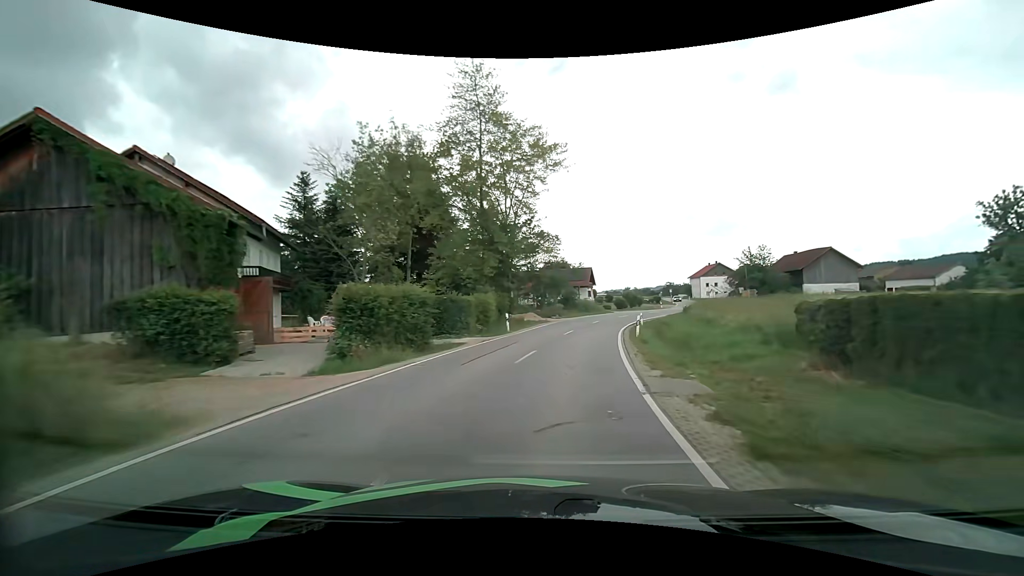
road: secondary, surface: asphalt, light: Day
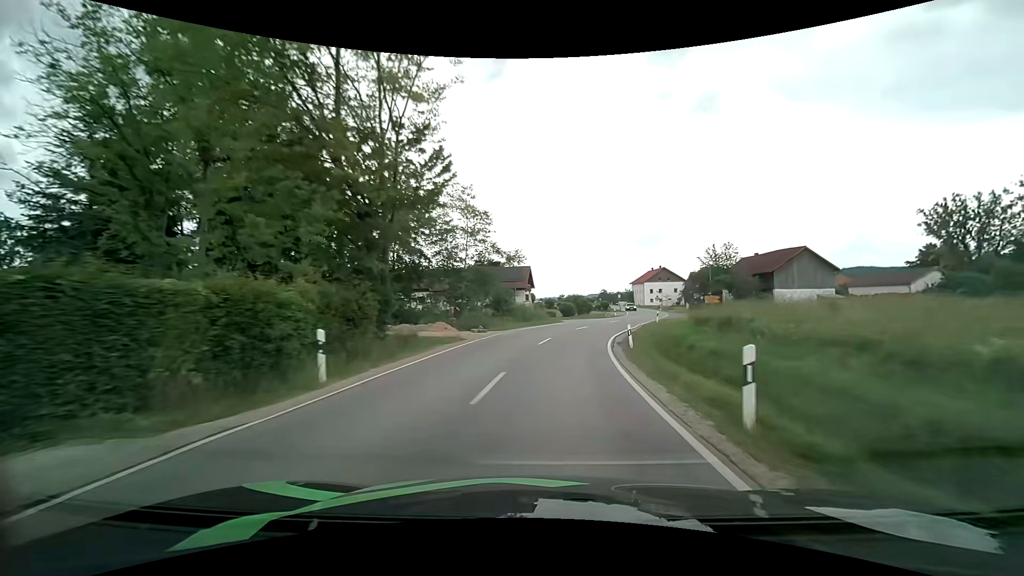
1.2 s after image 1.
(+1.0, +17.3) m; +7°
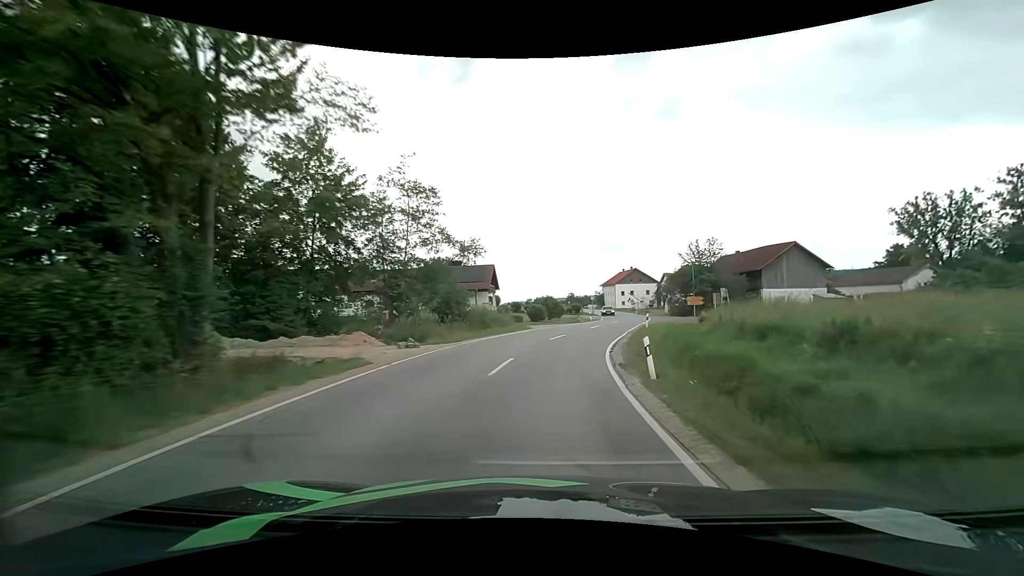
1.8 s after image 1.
(+0.3, +8.7) m; +4°
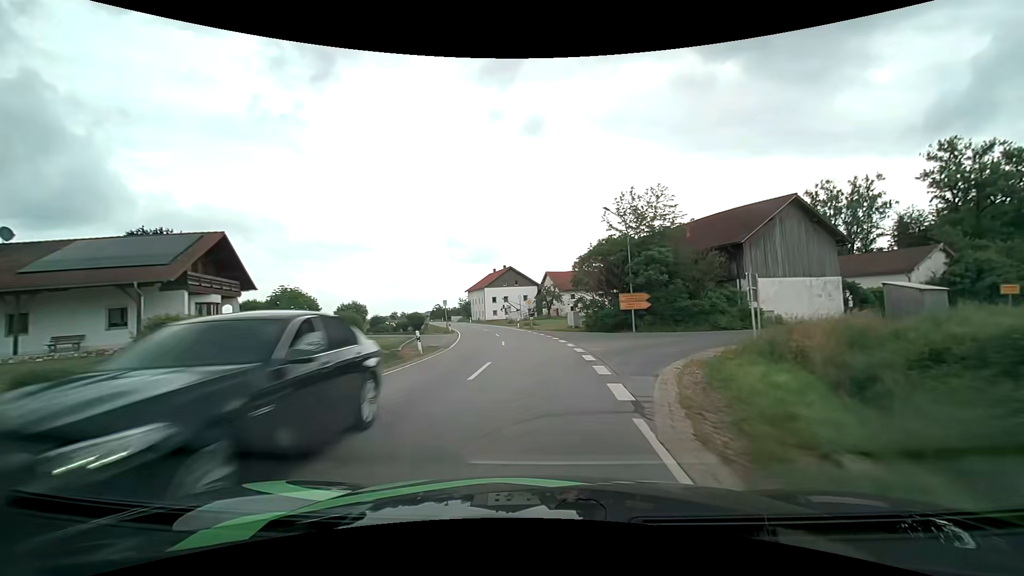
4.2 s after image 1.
(+4.9, +34.7) m; +15°
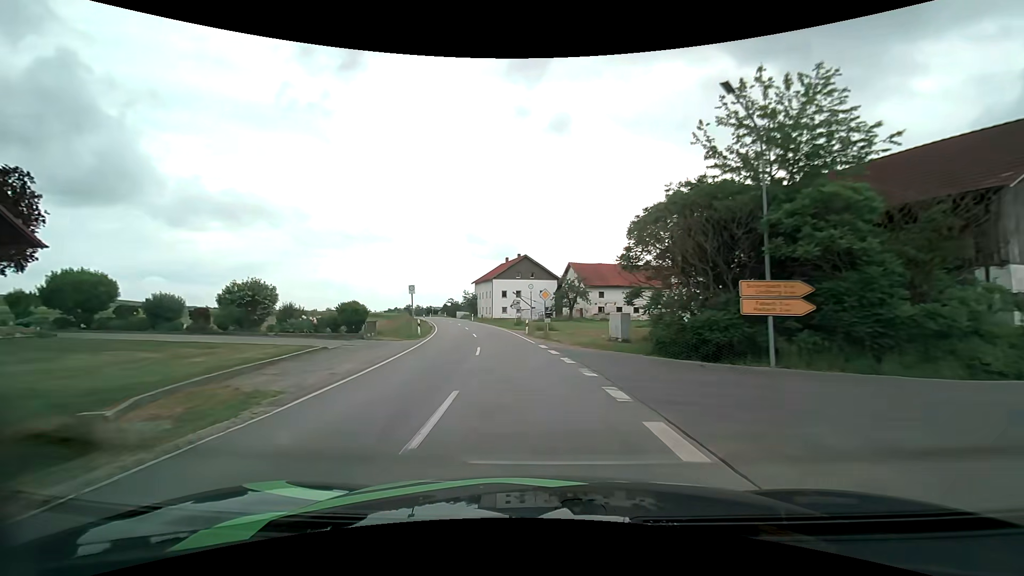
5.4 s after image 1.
(0.0, +17.9) m; -1°
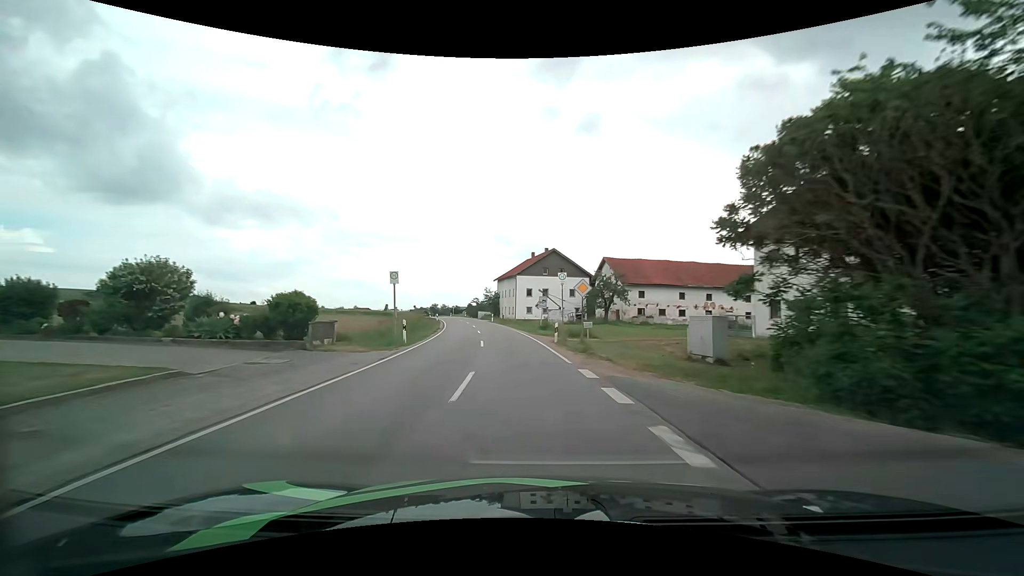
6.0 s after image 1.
(-0.3, +9.1) m; -3°
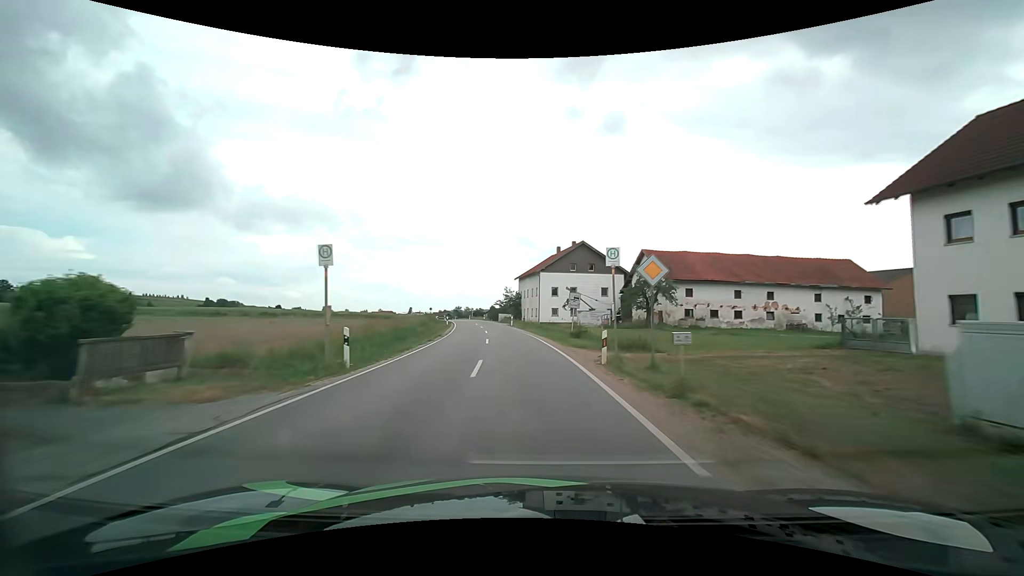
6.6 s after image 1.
(-0.2, +9.3) m; -3°
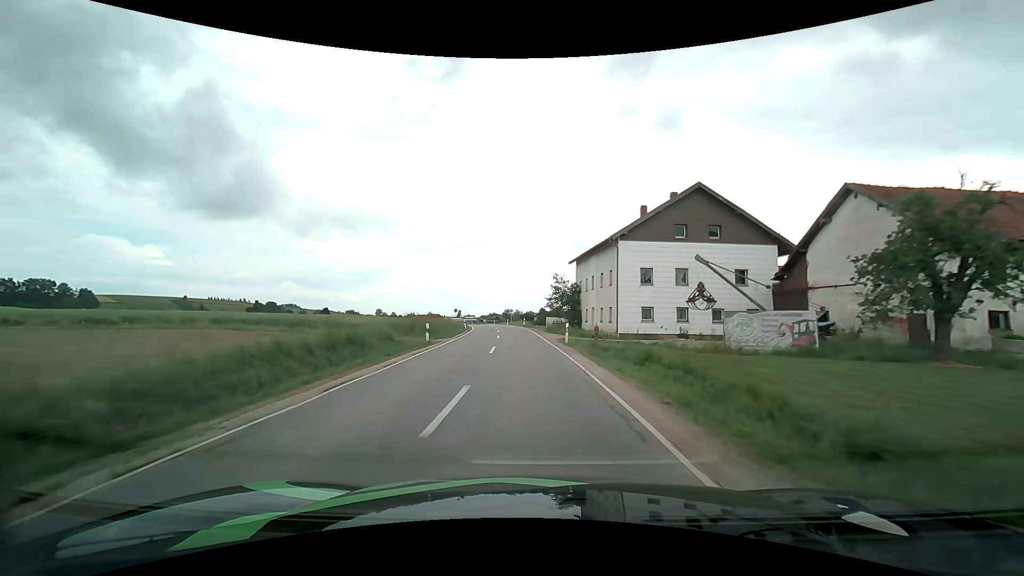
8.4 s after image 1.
(-1.6, +29.0) m; -6°
(0, +10) (0, +20) (-1, +30) (-2, +40) (-3, +50) (-4, +60) (-5, +70) (-7, +80) (-8, +89) (-10, +99) m
